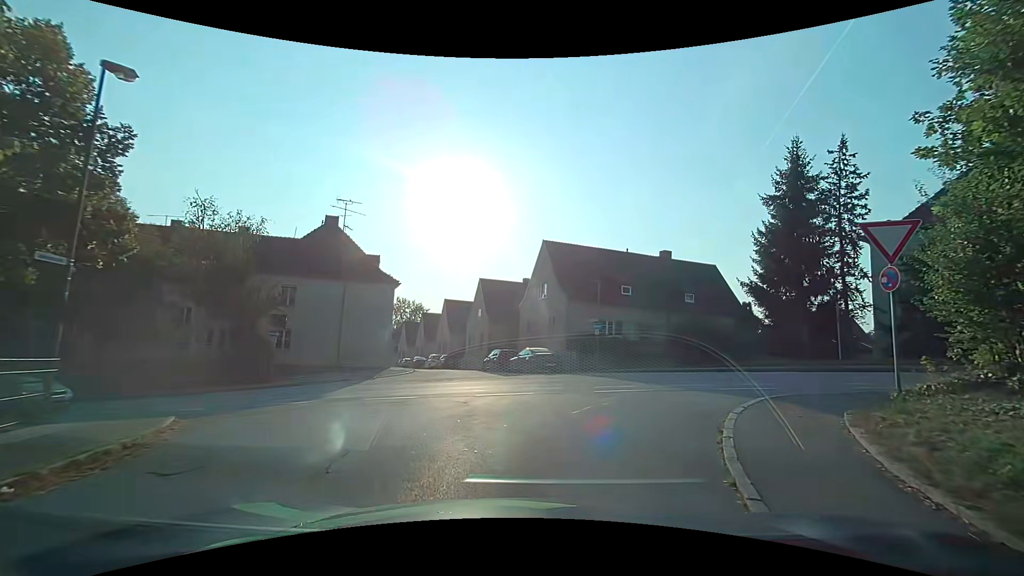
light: Day
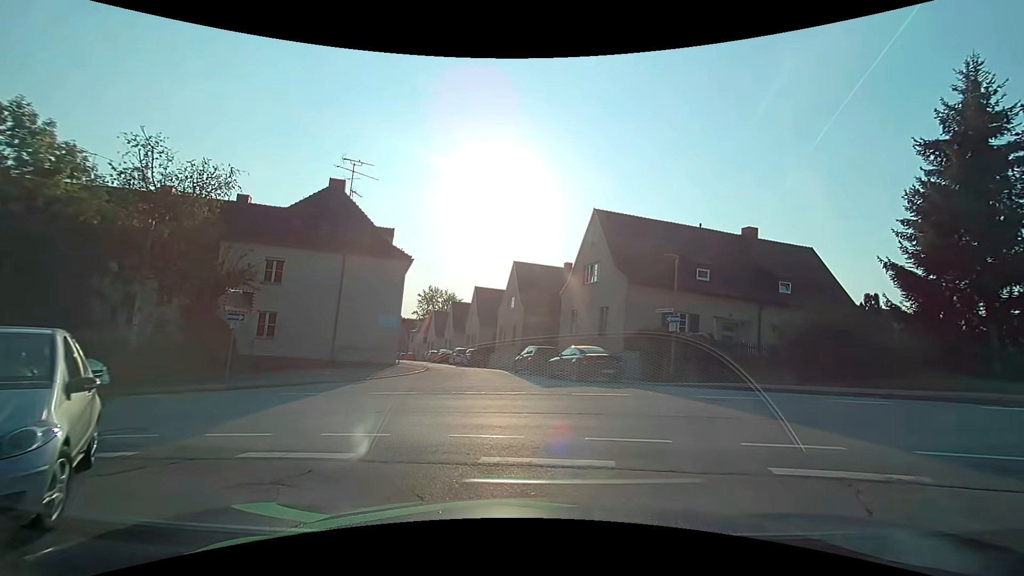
(-0.3, +7.1) m; -2°
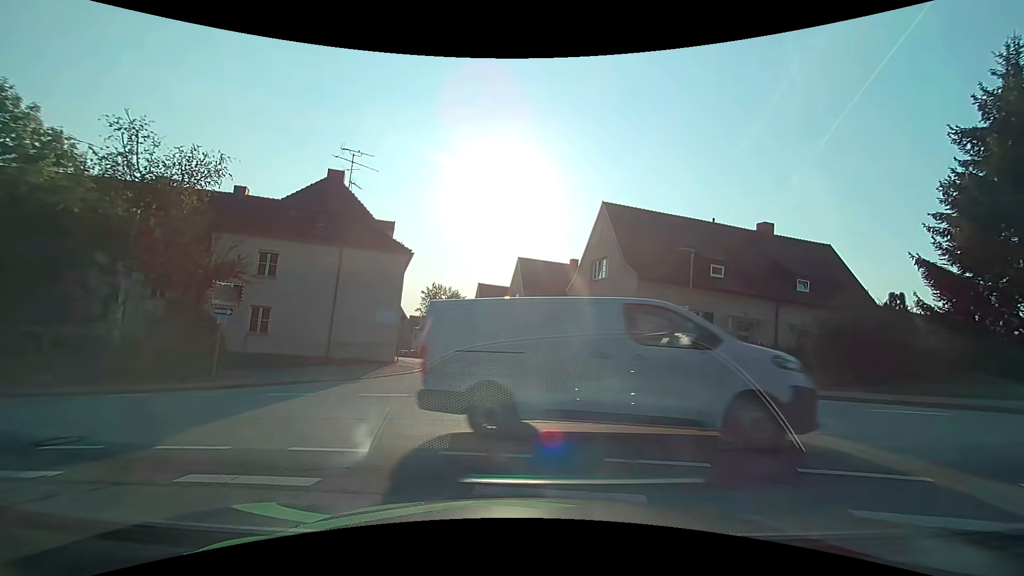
(0.0, +1.0) m; 0°
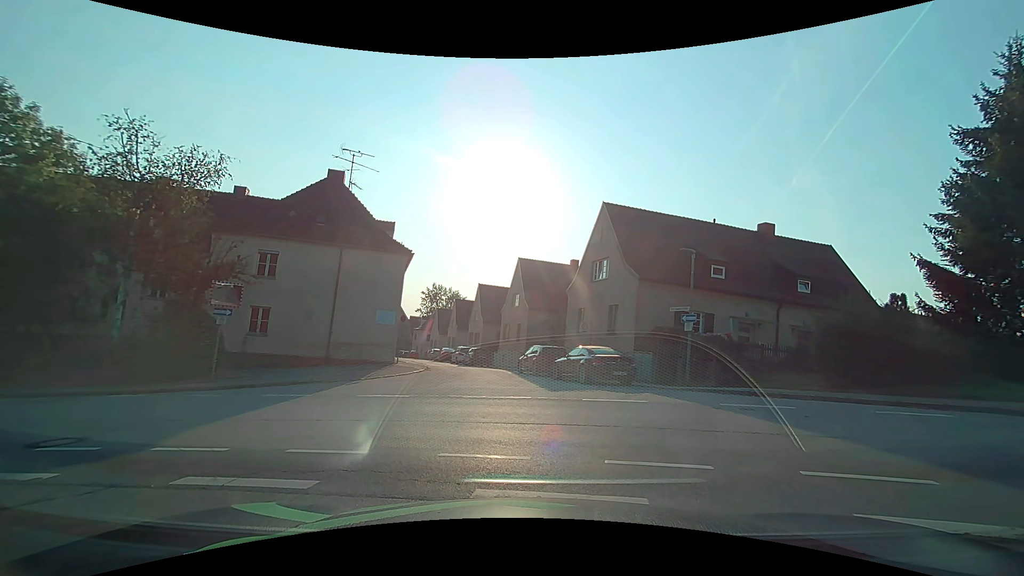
(0.0, +0.1) m; 0°
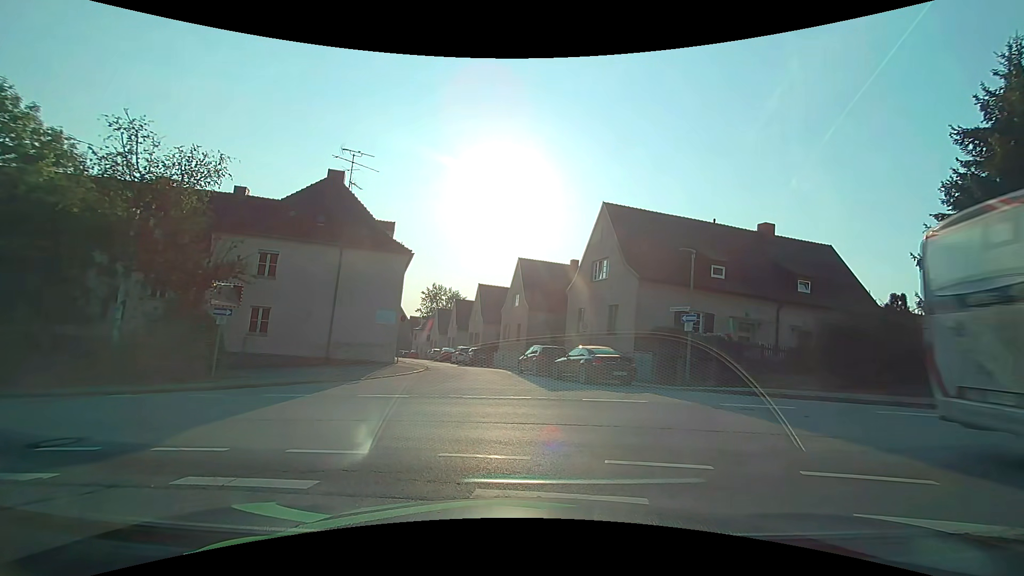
(0.0, 0.0) m; 0°
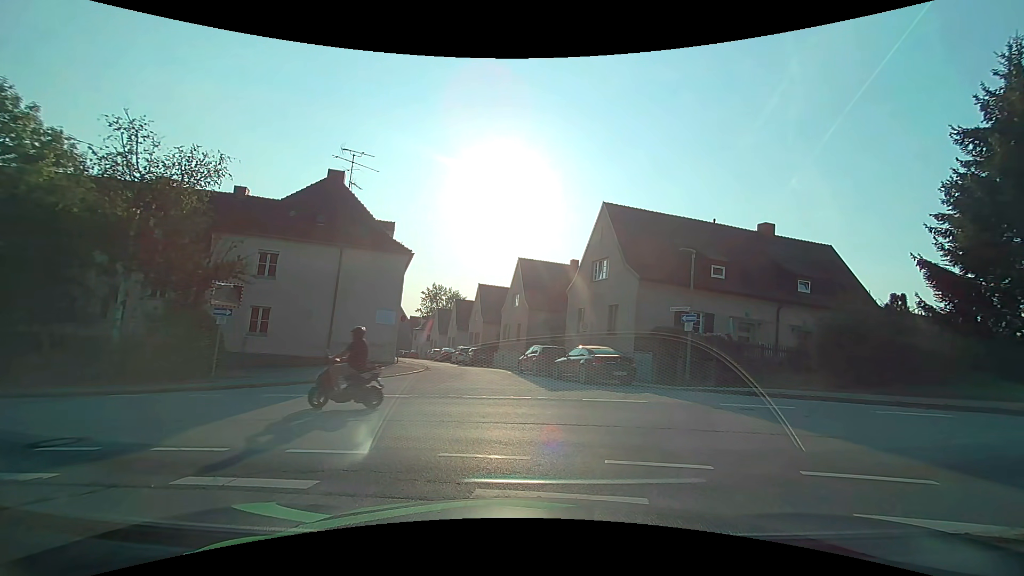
(0.0, 0.0) m; 0°
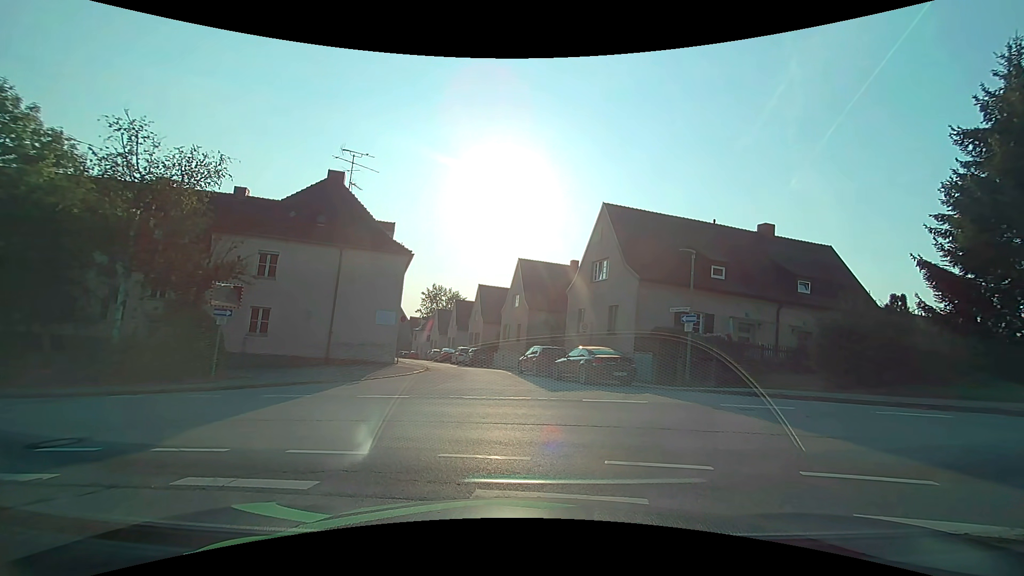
(0.0, 0.0) m; 0°
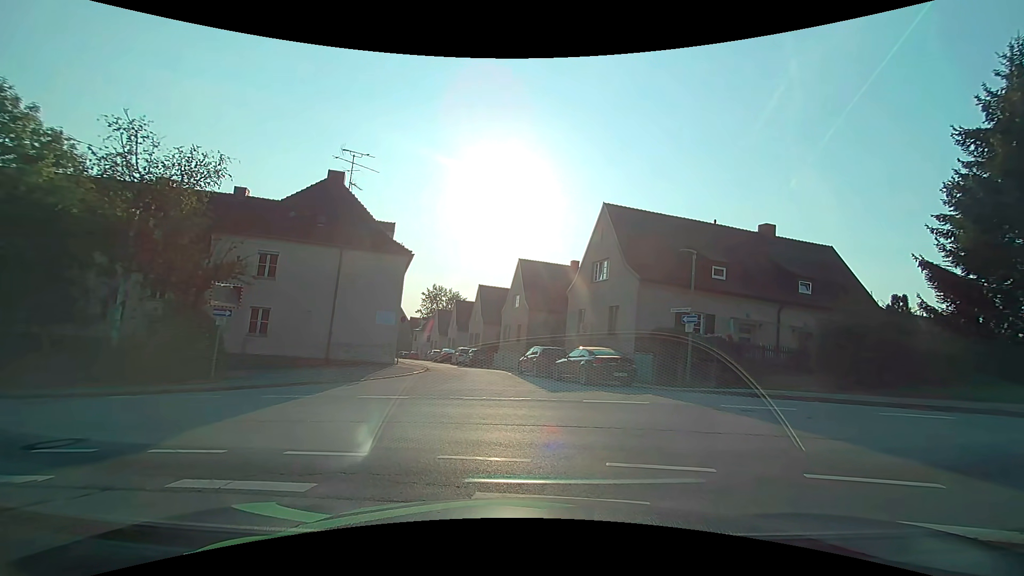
(0.0, 0.0) m; 0°
